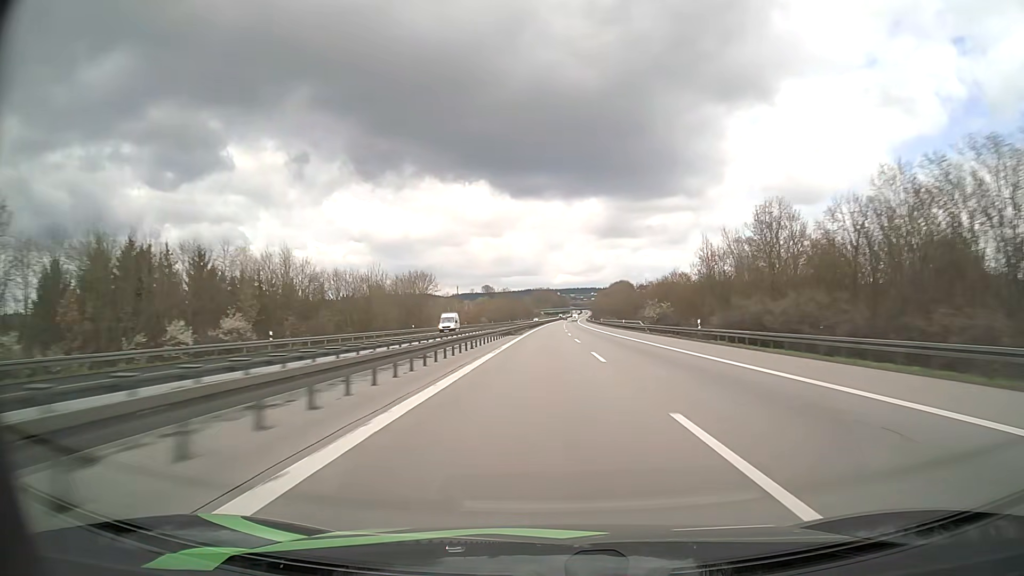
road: motorway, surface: asphalt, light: Day
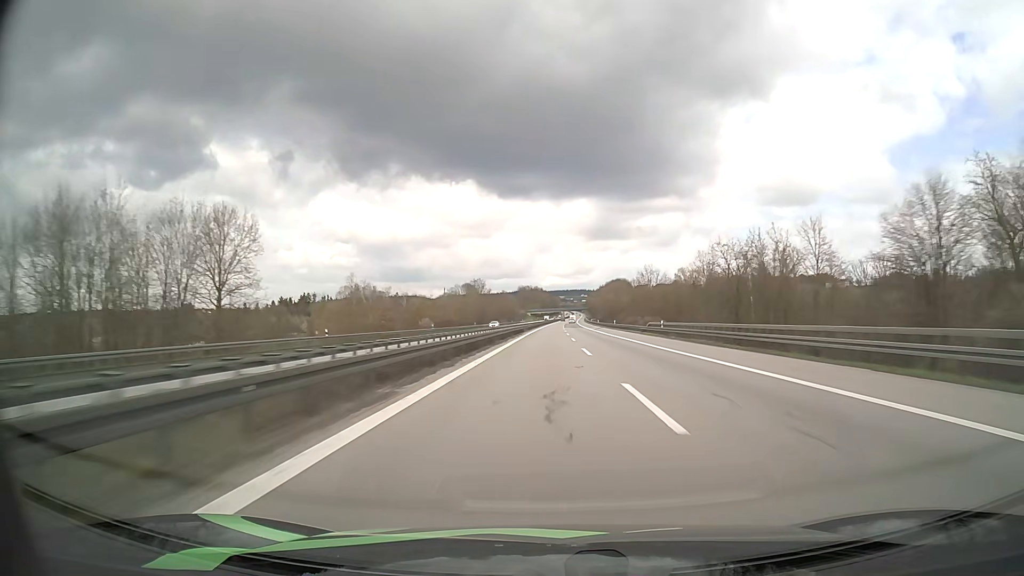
(+0.7, +85.7) m; +1°
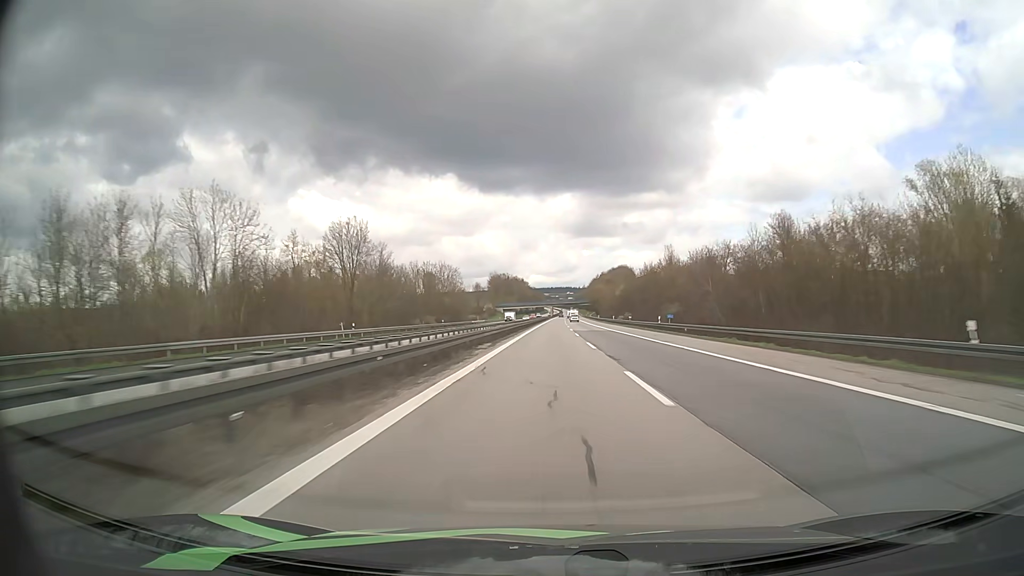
(+1.6, +142.7) m; +1°
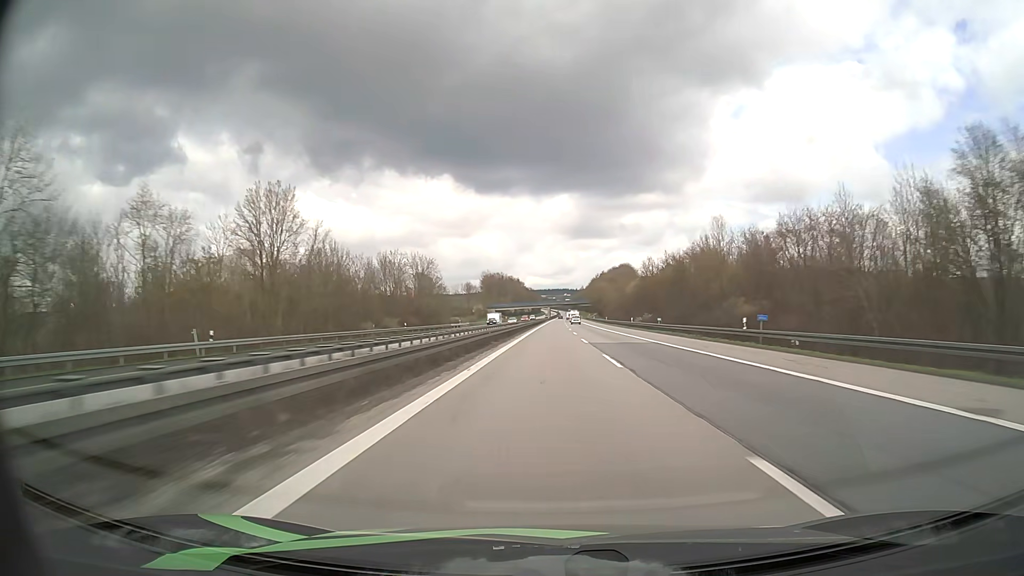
(+0.1, +28.0) m; 0°
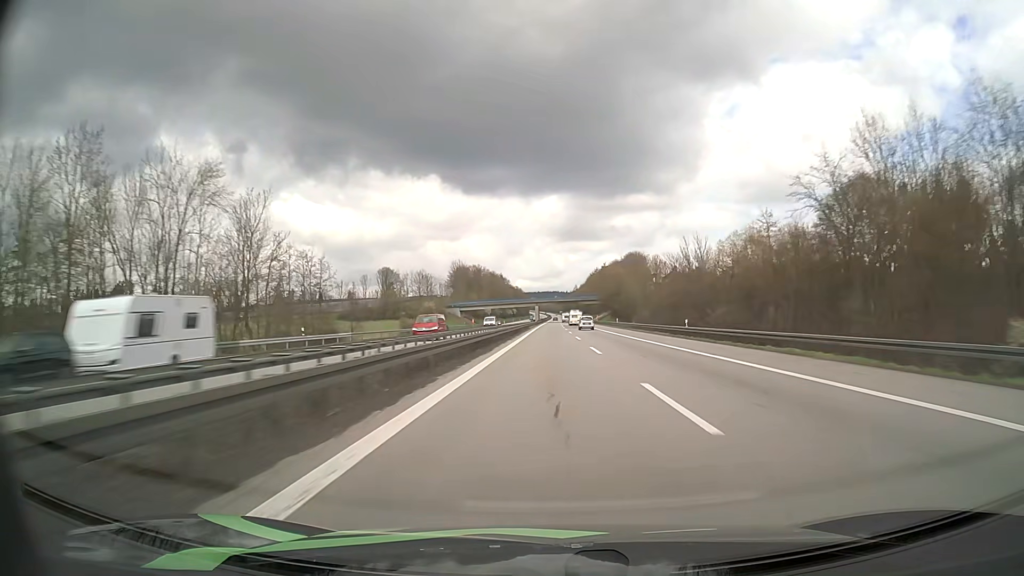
(+0.6, +82.7) m; +1°
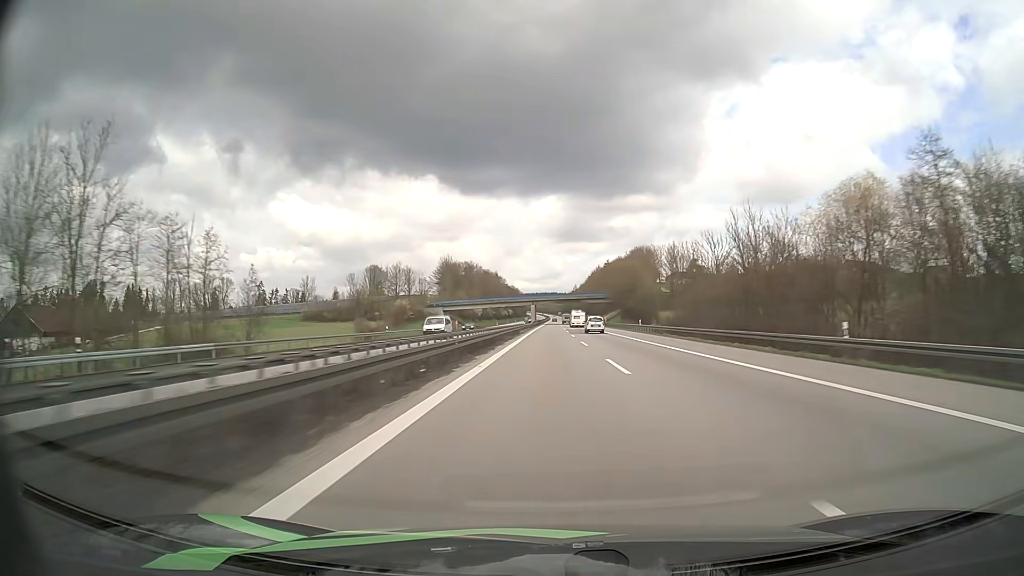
(0.0, +27.4) m; 0°
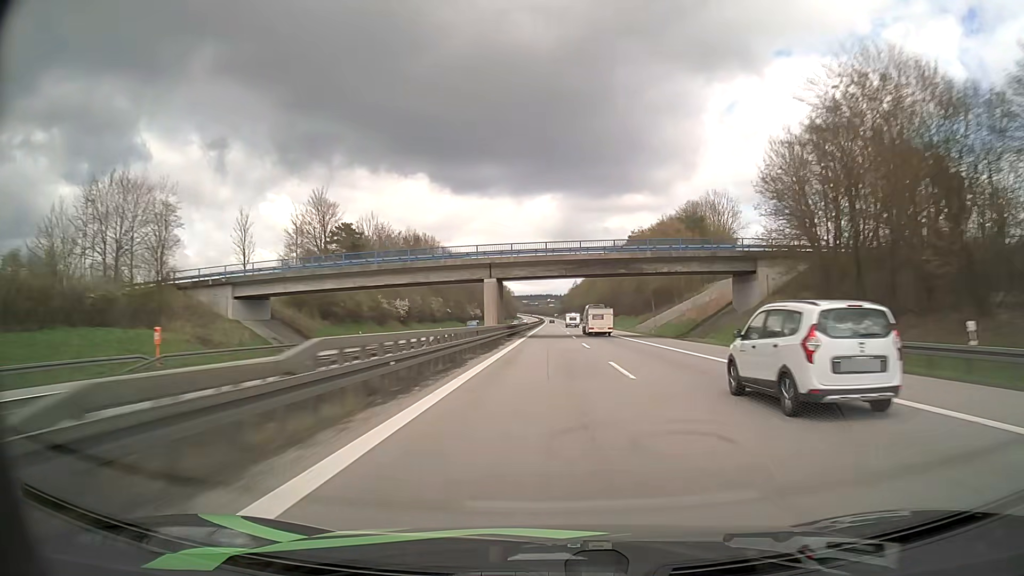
(+0.5, +109.6) m; 0°
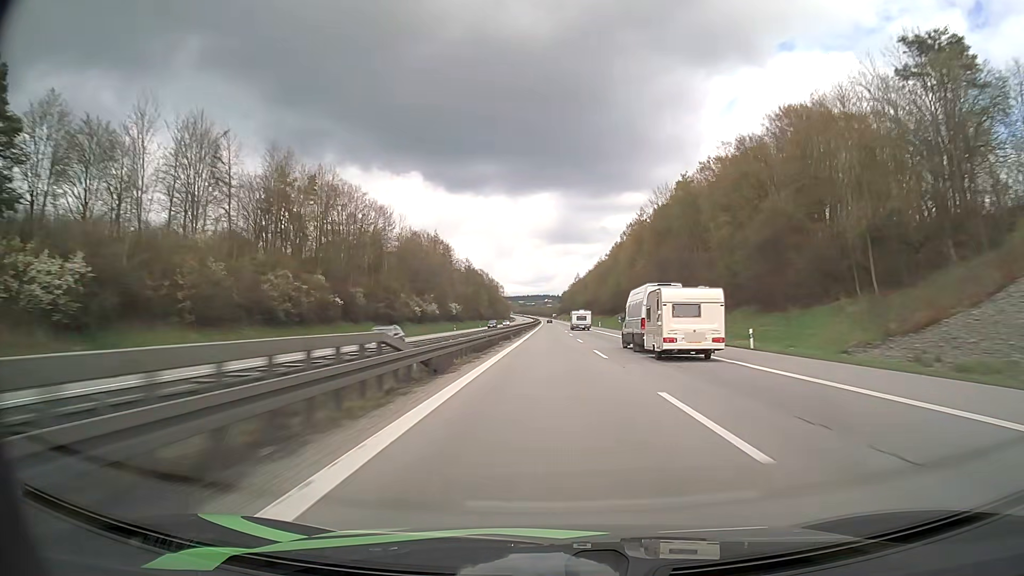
(+0.1, +81.9) m; 0°
(0, +10) (0, +20) (0, +30) (0, +40) (0, +50) (0, +60) (0, +70) (0, +80) (0, +90) (0, +100) m
